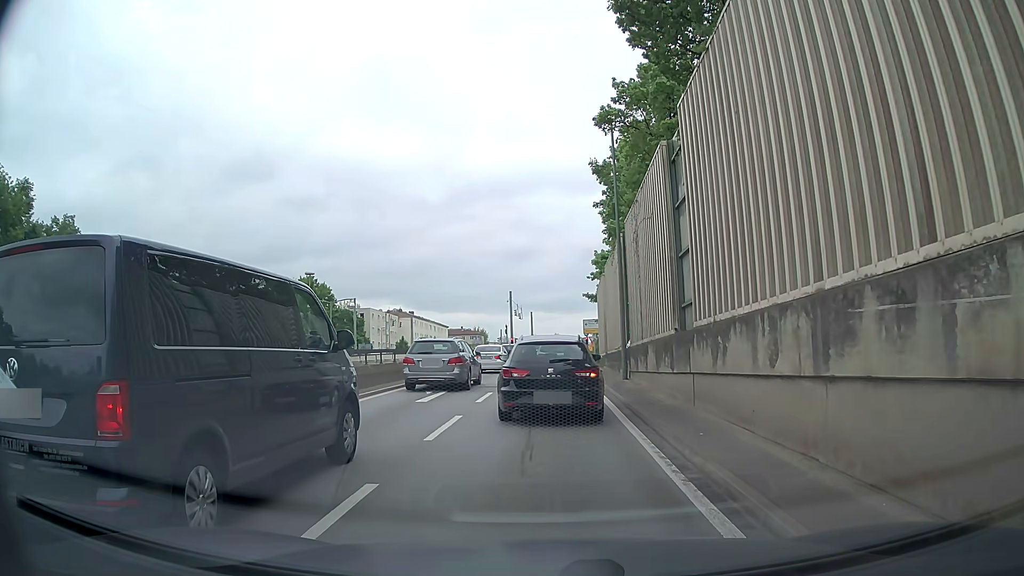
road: trunk_link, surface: asphalt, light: Day
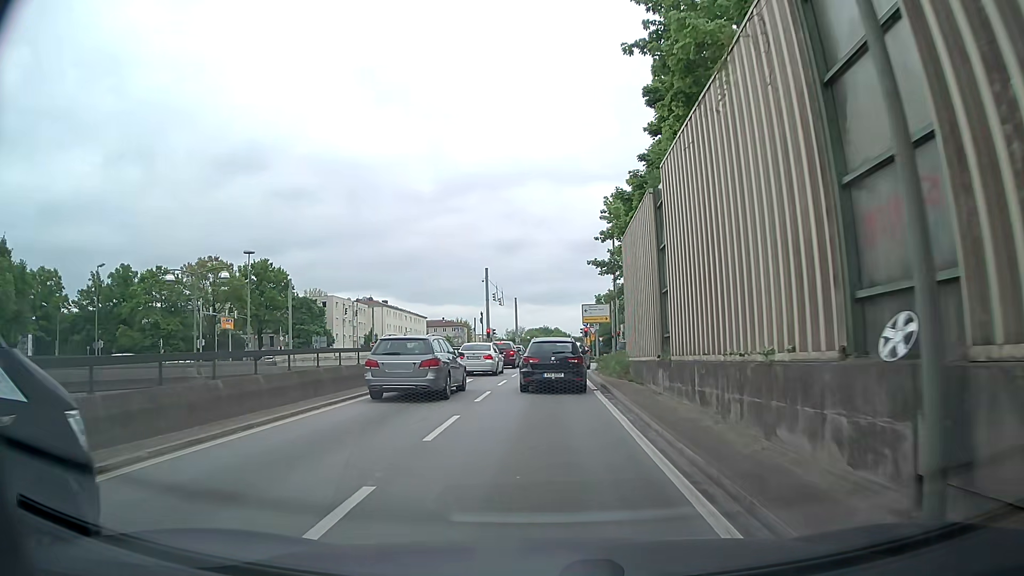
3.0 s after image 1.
(+0.1, +18.6) m; +1°
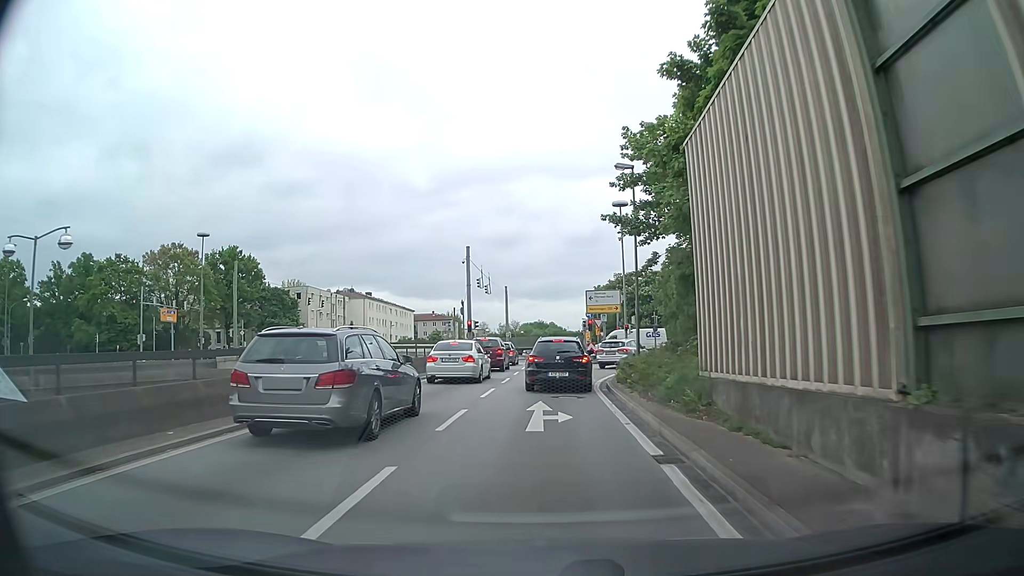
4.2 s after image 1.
(0.0, +11.2) m; 0°
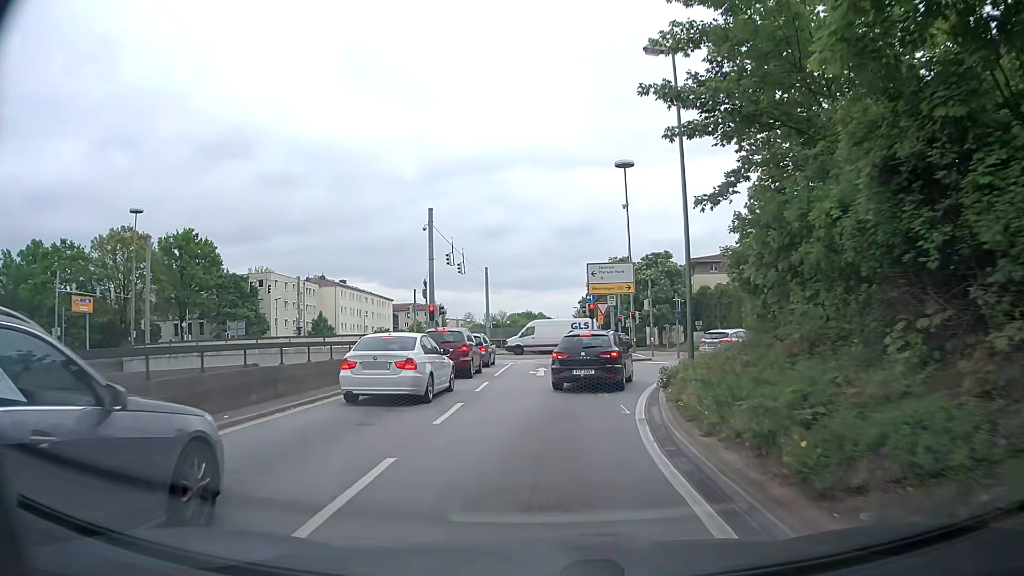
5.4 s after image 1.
(+0.1, +11.6) m; +1°
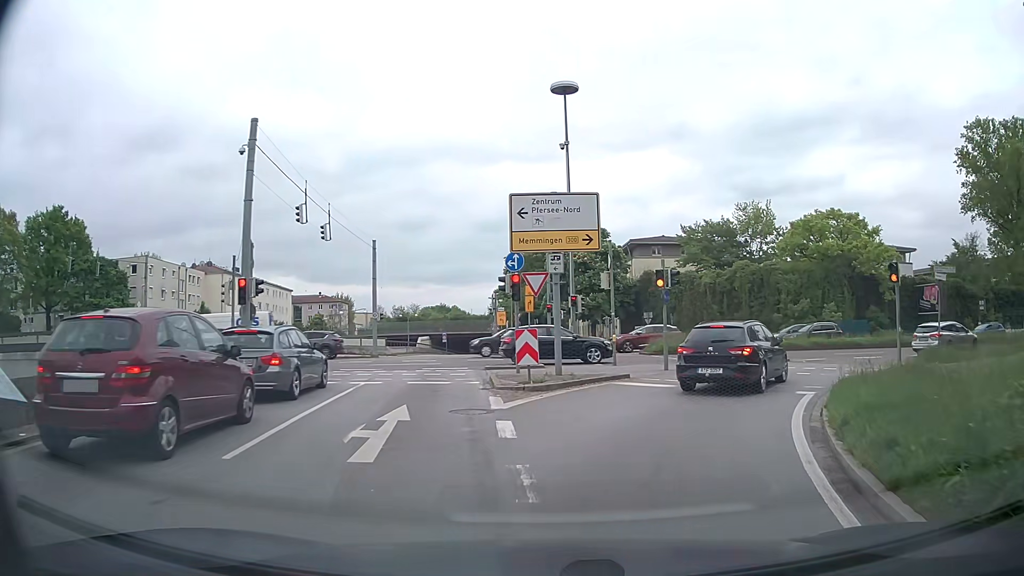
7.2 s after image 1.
(+0.7, +15.1) m; +7°
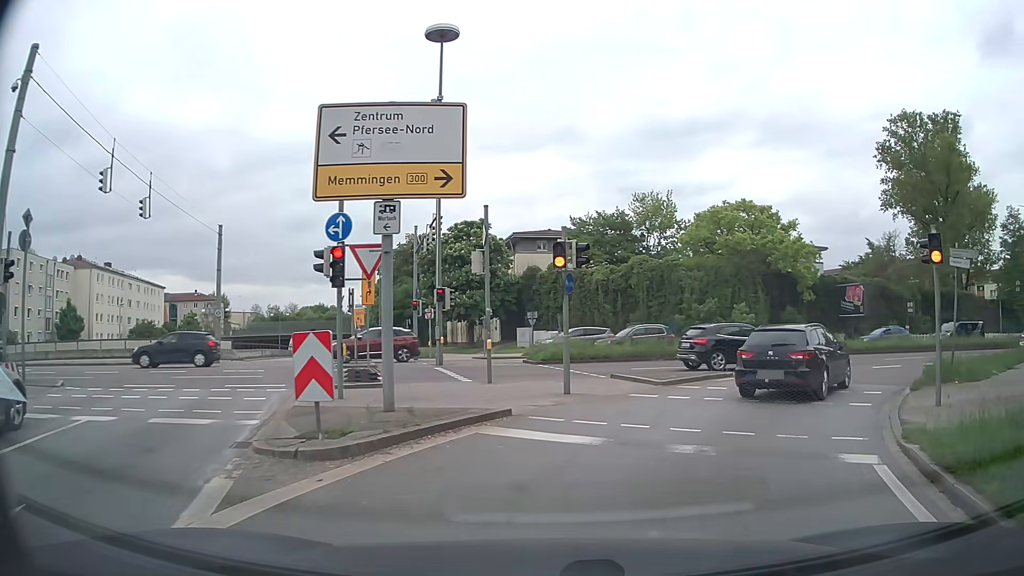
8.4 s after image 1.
(+0.4, +6.8) m; +10°
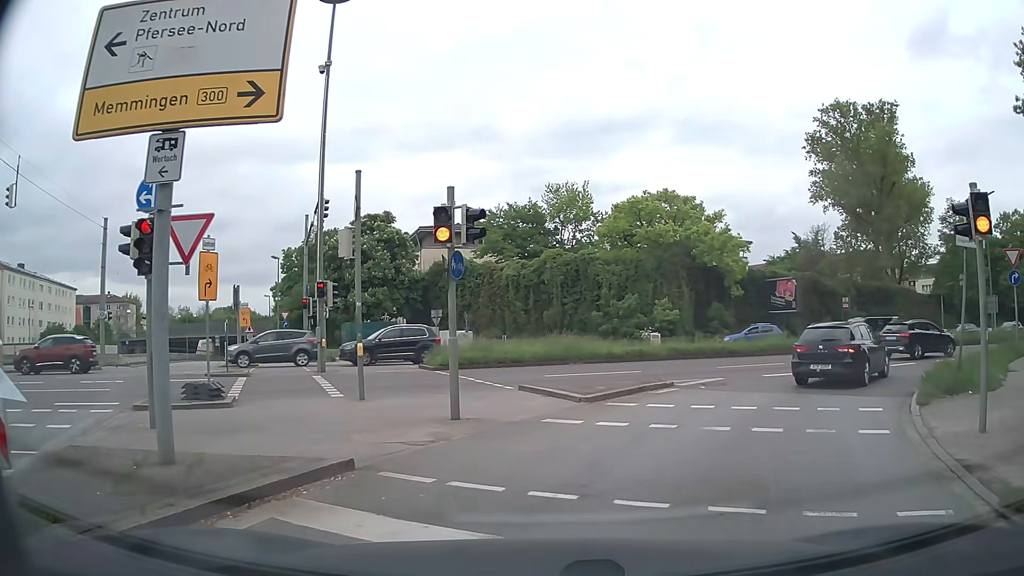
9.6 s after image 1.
(+0.2, +3.6) m; +6°
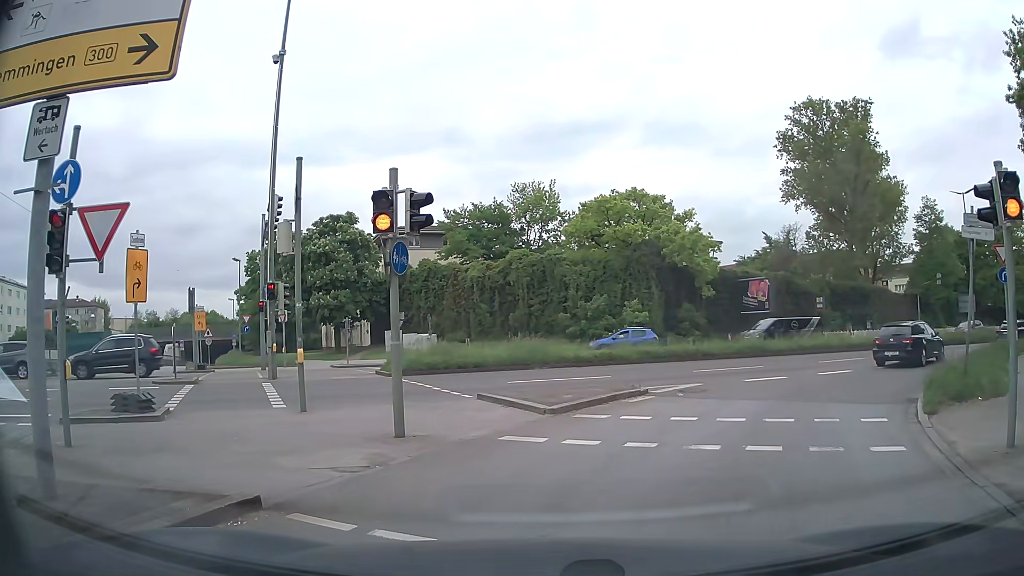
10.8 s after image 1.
(0.0, +1.2) m; +1°
